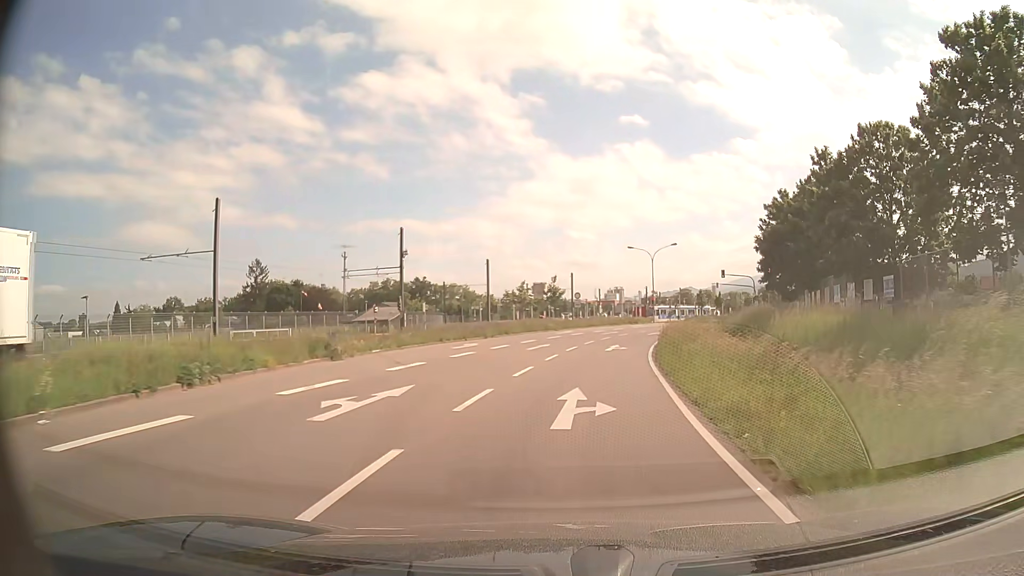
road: secondary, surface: asphalt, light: Day
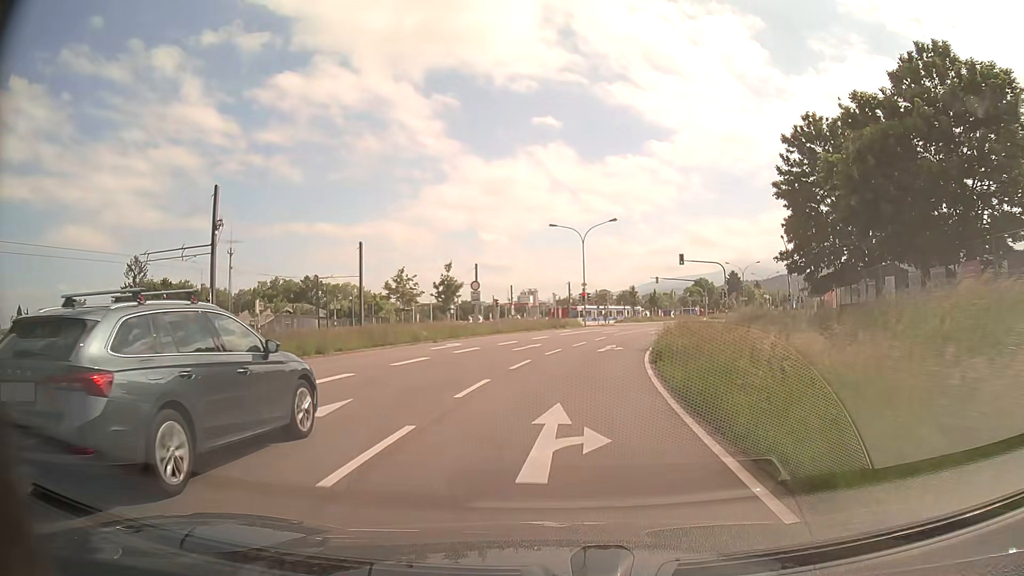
(+1.5, +22.3) m; +7°
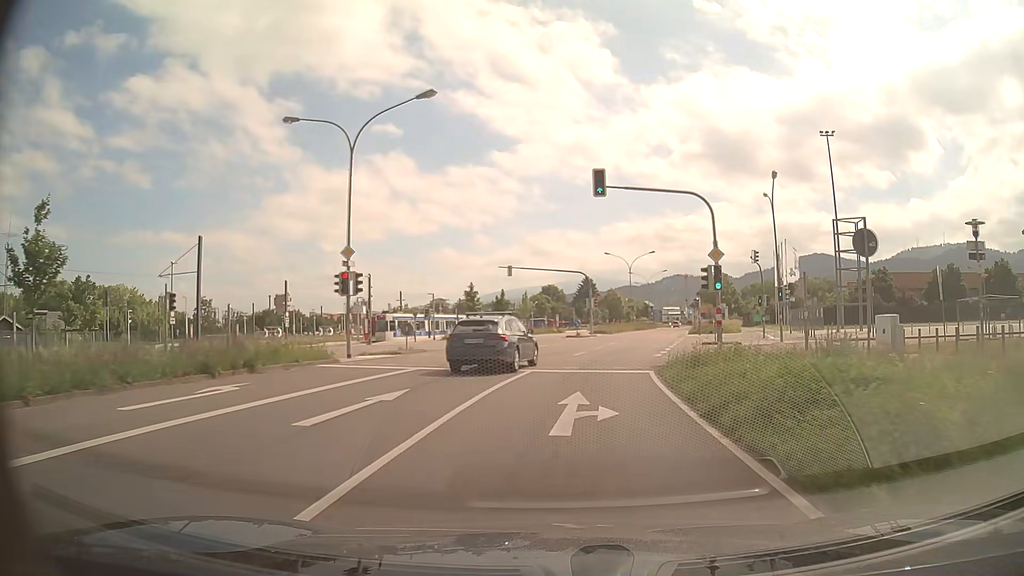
(+4.1, +36.9) m; +13°
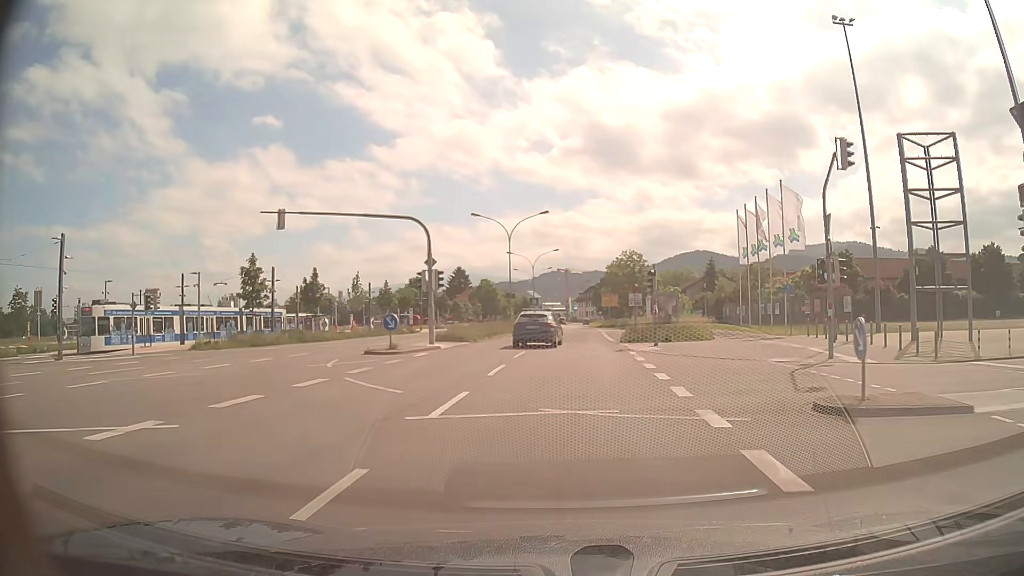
(+3.1, +29.6) m; +11°
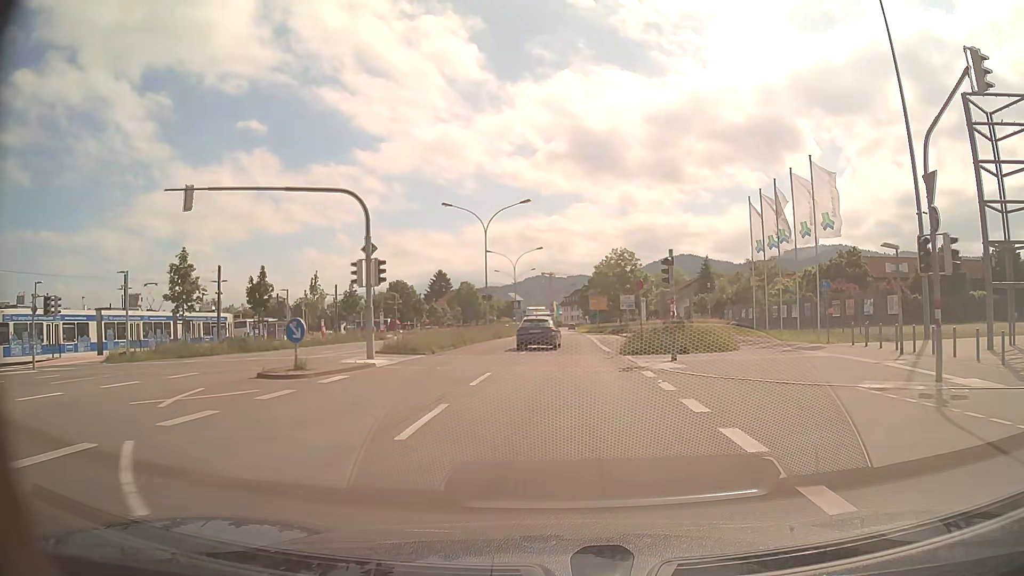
(+0.1, +7.5) m; +1°
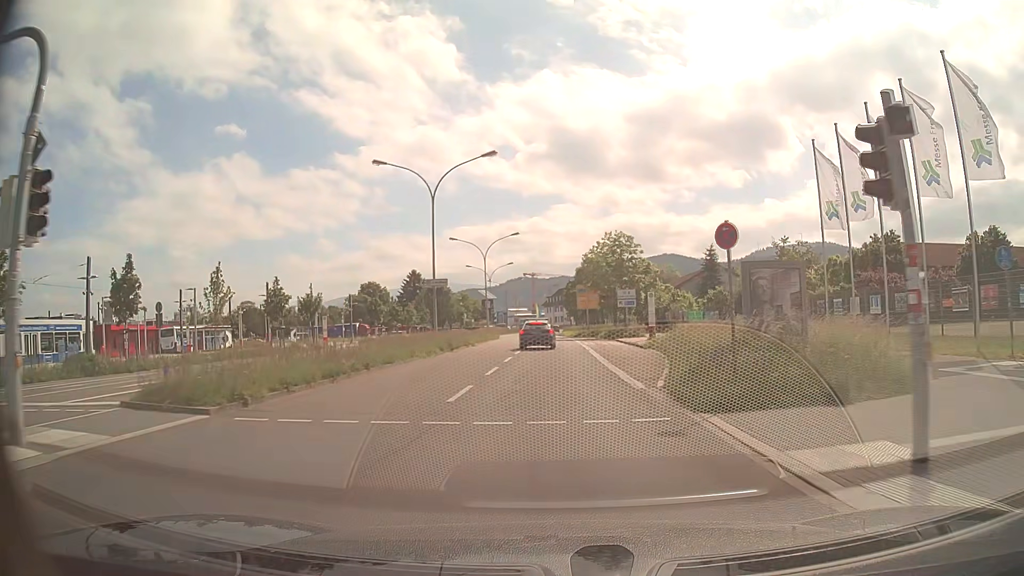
(+0.3, +14.9) m; +2°
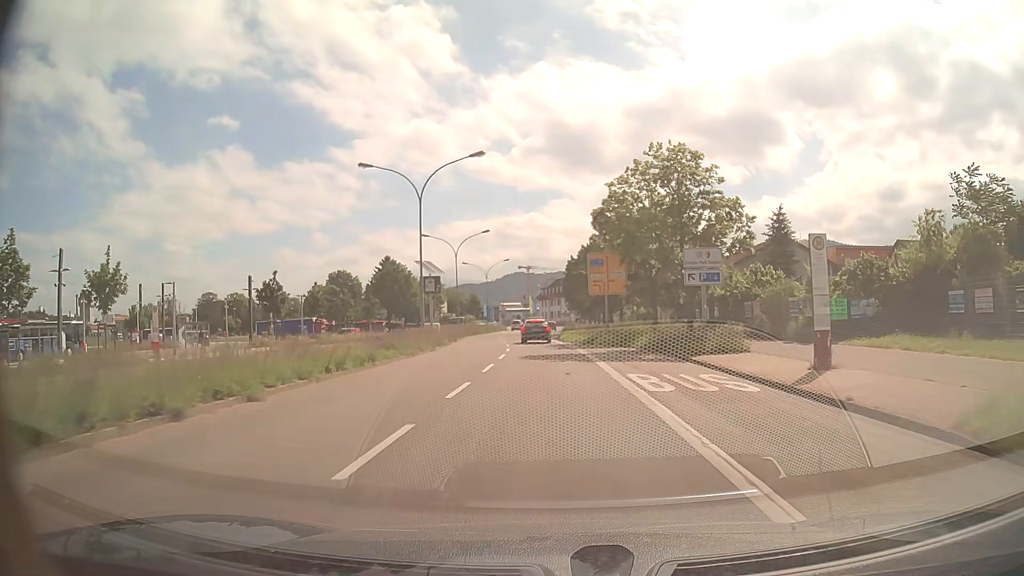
(+0.1, +29.9) m; 0°
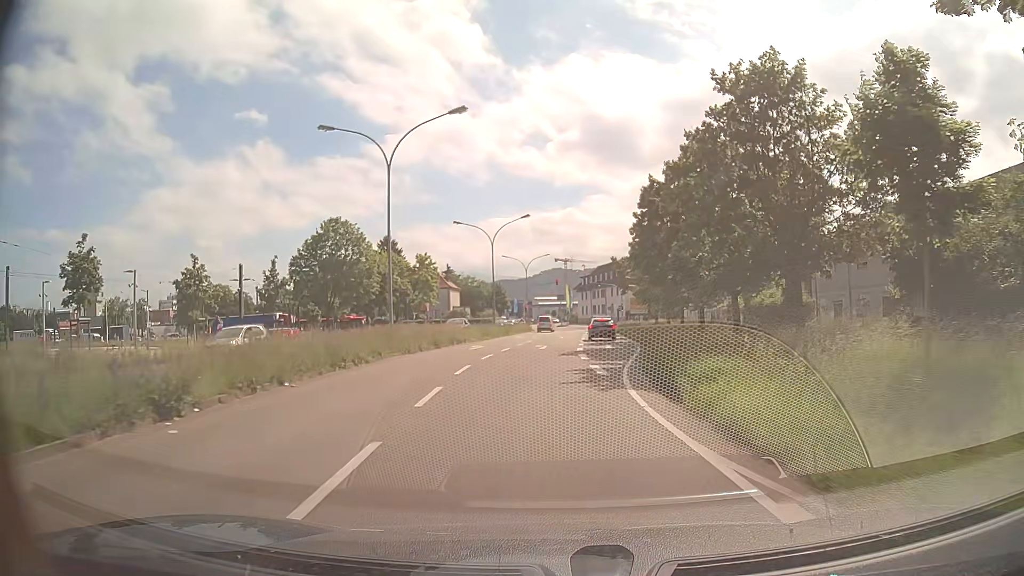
(-0.8, +37.5) m; -3°
(0, +10) (+1, +20) (+2, +30) (+3, +40) (+3, +50) (+4, +60) (+4, +70) (+5, +80) (+5, +90) (+5, +100) m
